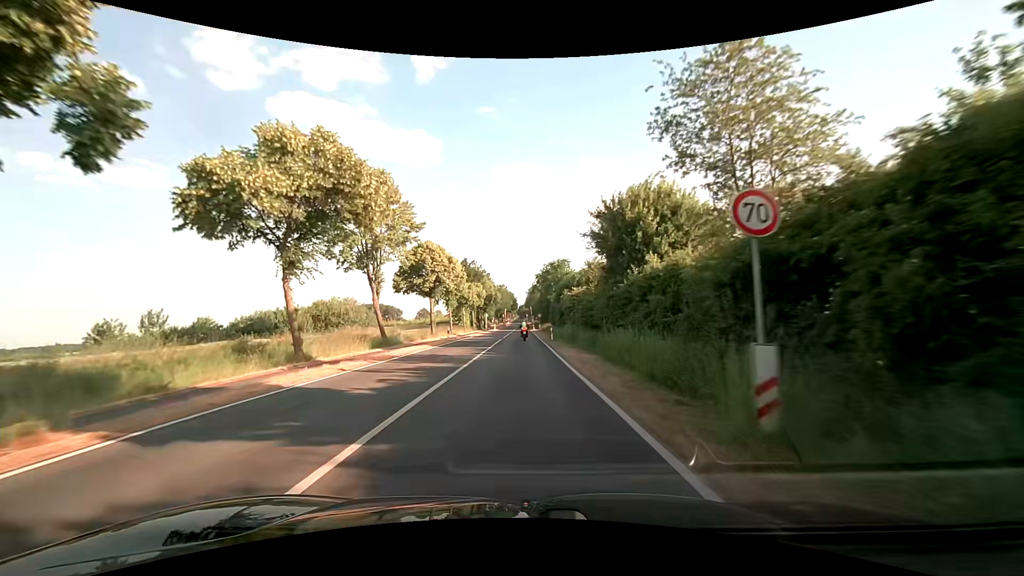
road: secondary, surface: asphalt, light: Day
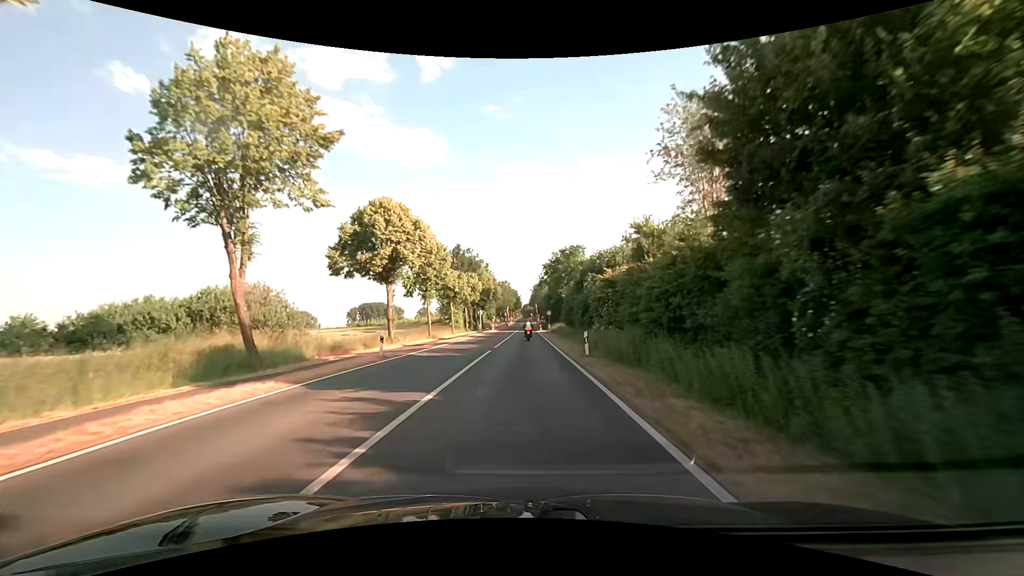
(-0.2, +18.7) m; -1°
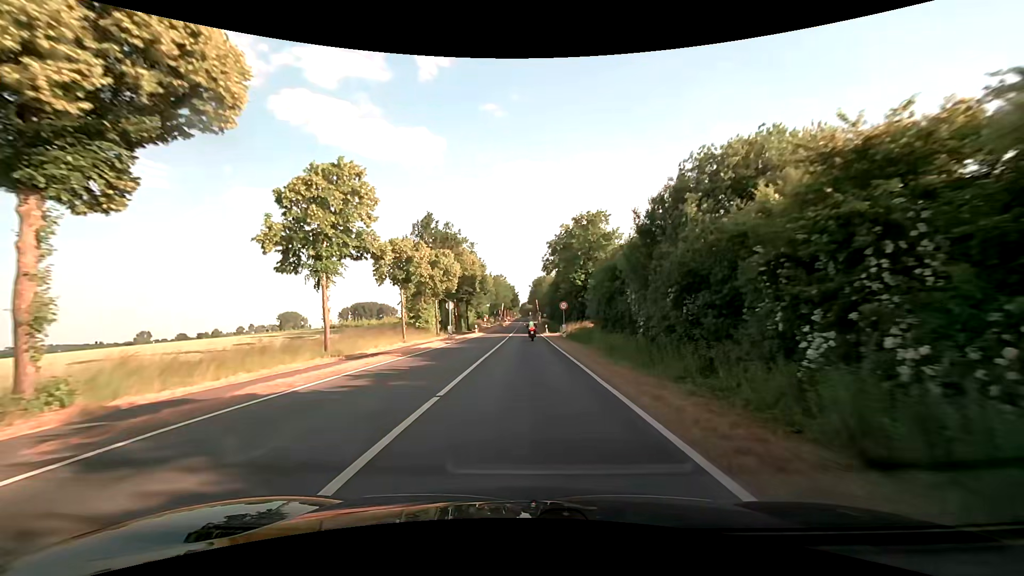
(+0.1, +26.0) m; +1°
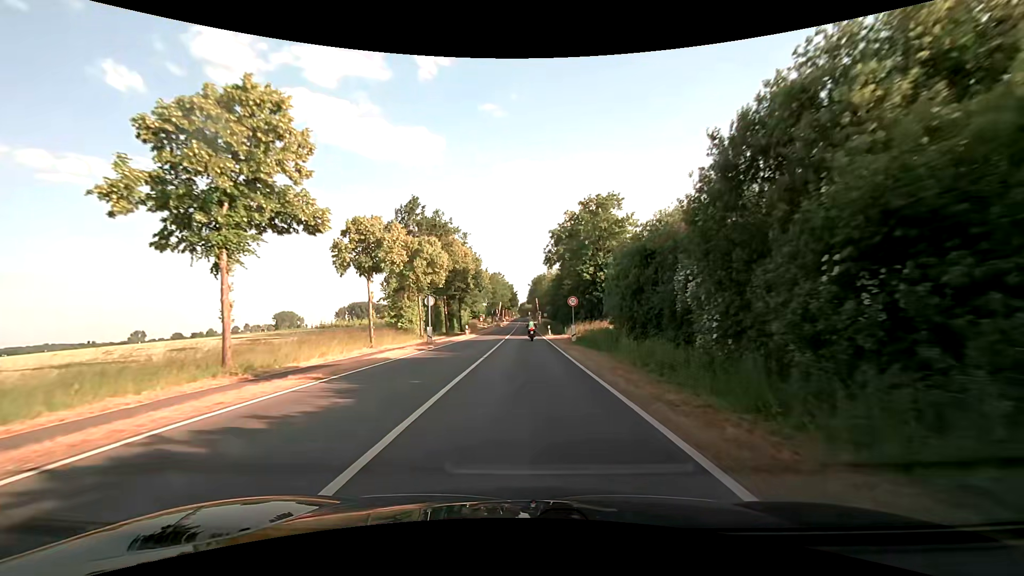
(0.0, +8.2) m; 0°
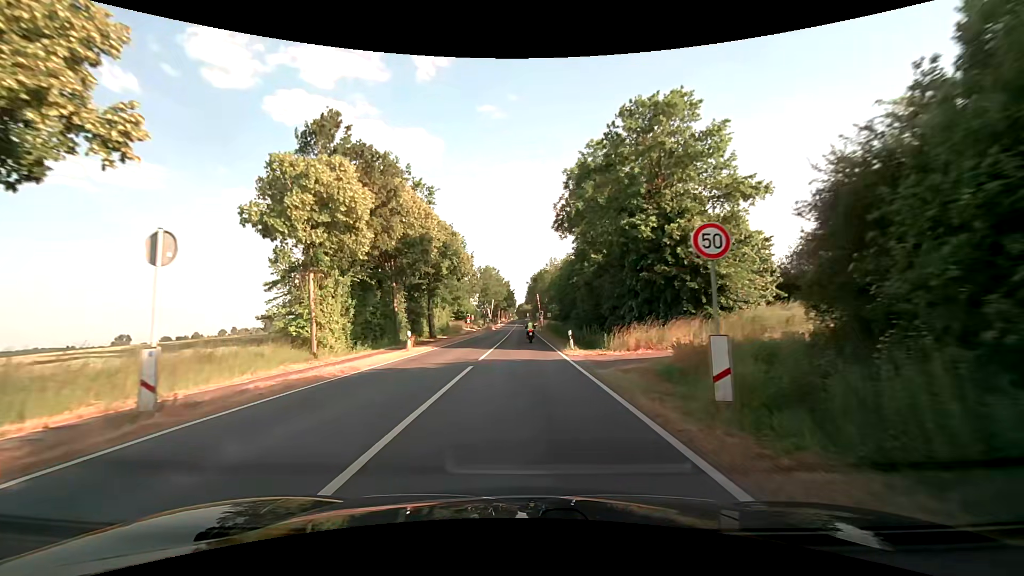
(+0.2, +23.4) m; 0°
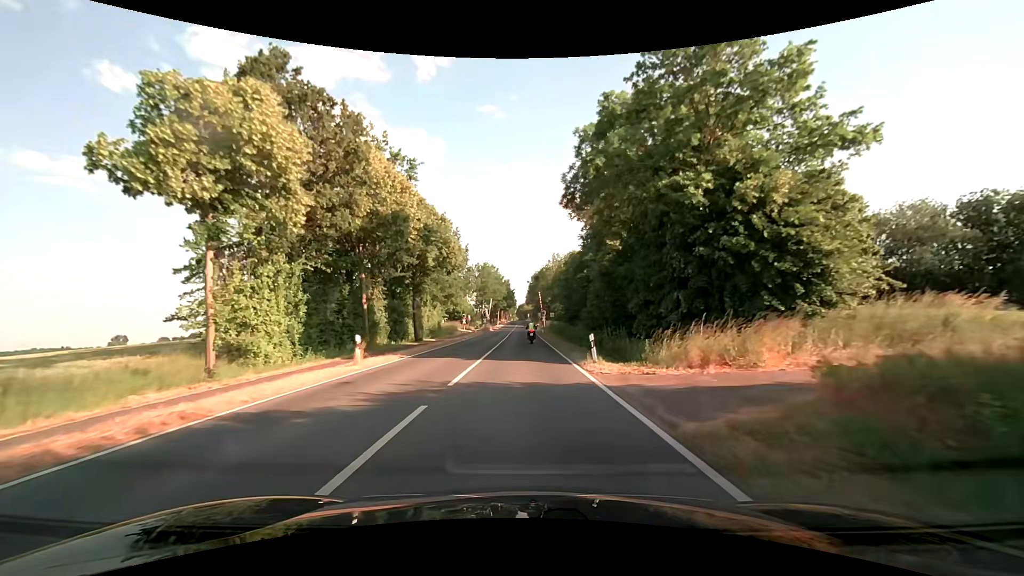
(0.0, +7.6) m; 0°
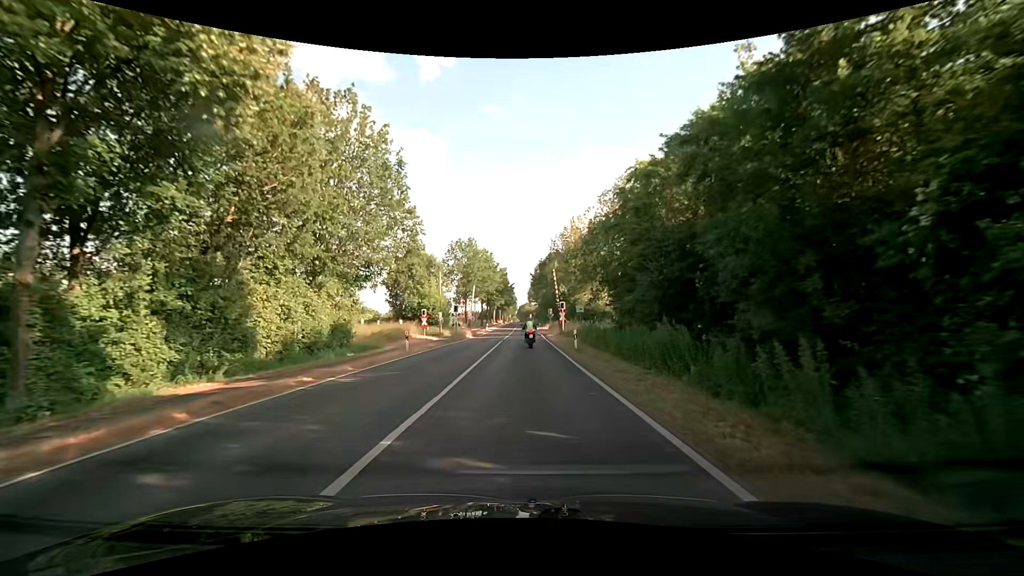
(-0.3, +35.7) m; 0°
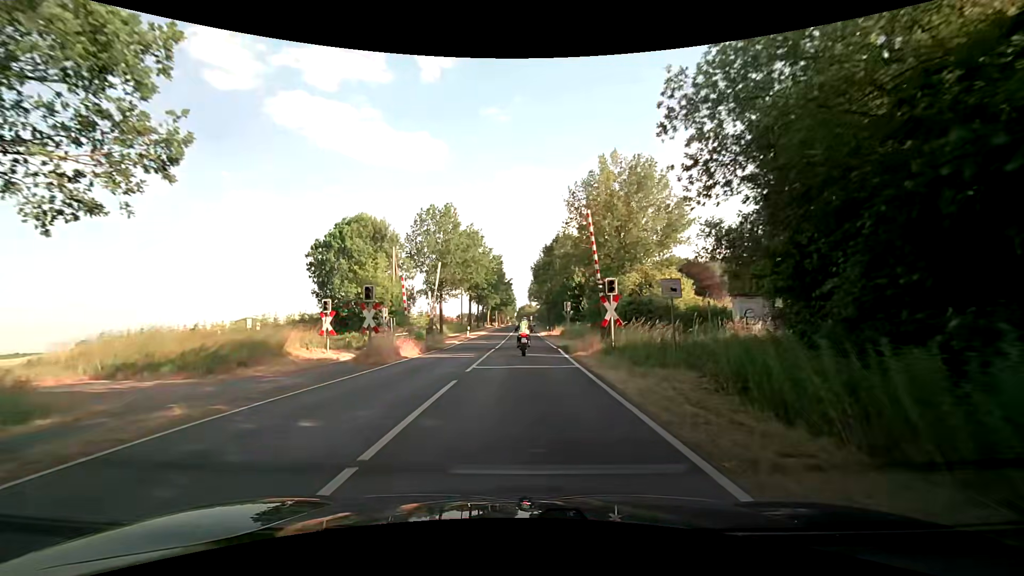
(-0.1, +24.9) m; 0°
(0, +10) (0, +20) (-1, +30) (-1, +40) (-1, +50) (-1, +60) (-1, +70) (-1, +80) (-1, +90) (-1, +100) m
